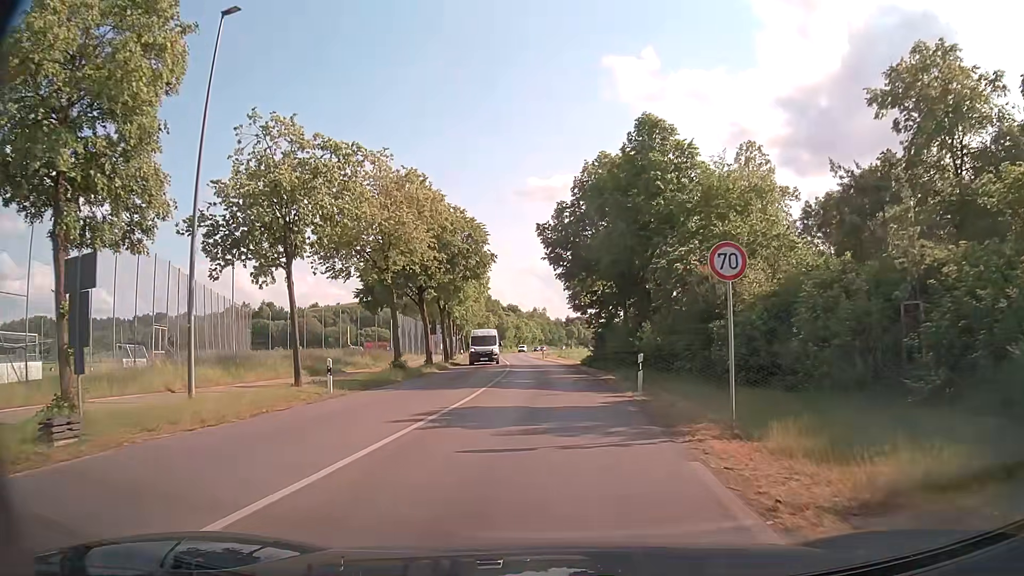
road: tertiary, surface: asphalt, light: Day
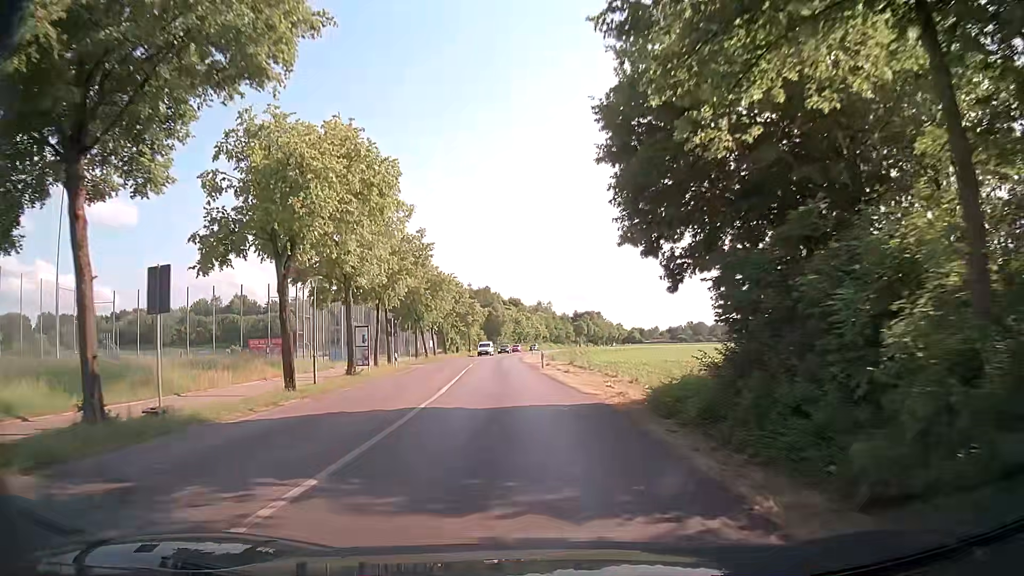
(+0.3, +31.2) m; 0°
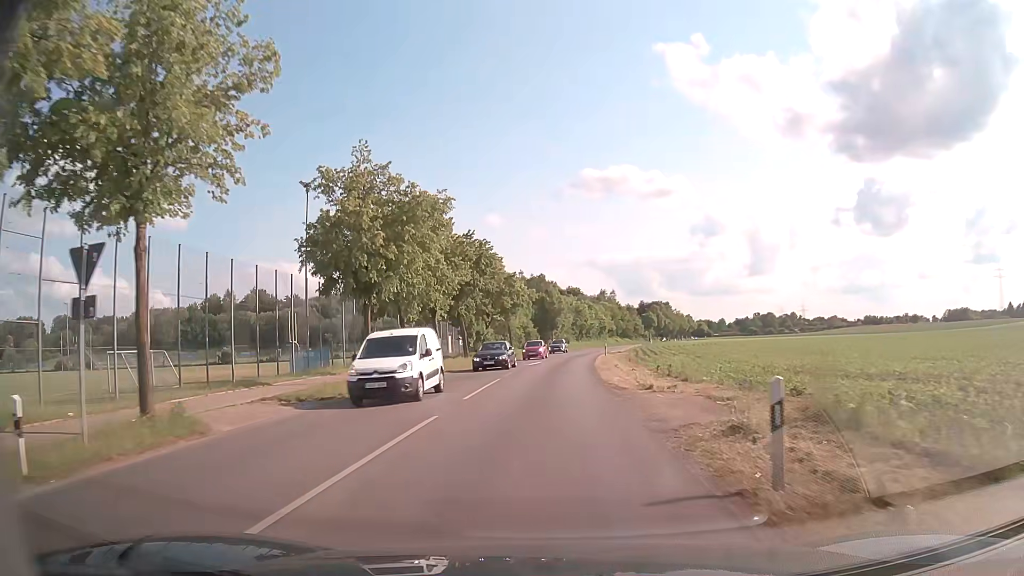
(-1.6, +32.6) m; -5°
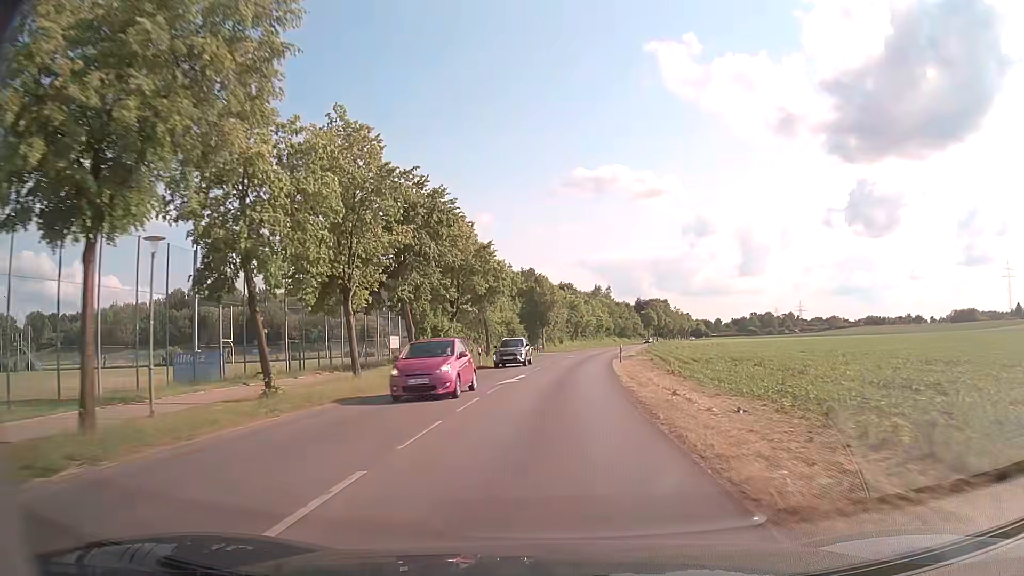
(+0.1, +18.0) m; +1°
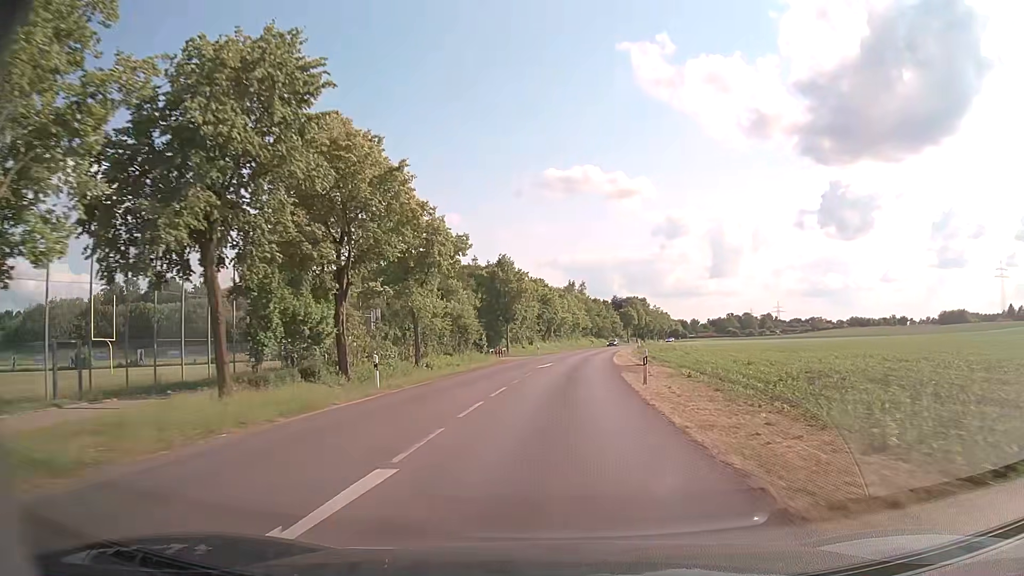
(+0.4, +19.0) m; +3°
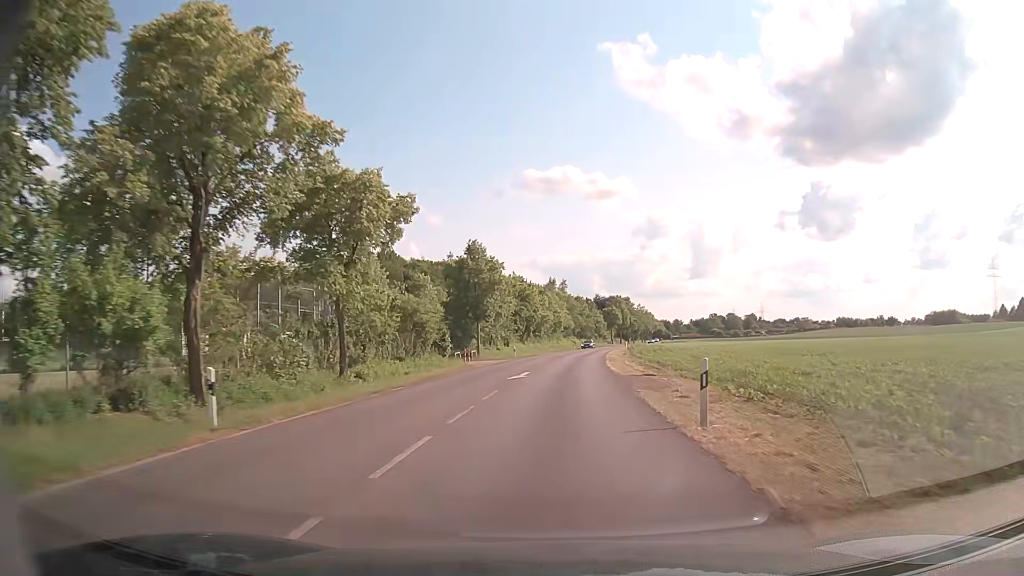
(+0.1, +9.9) m; +2°
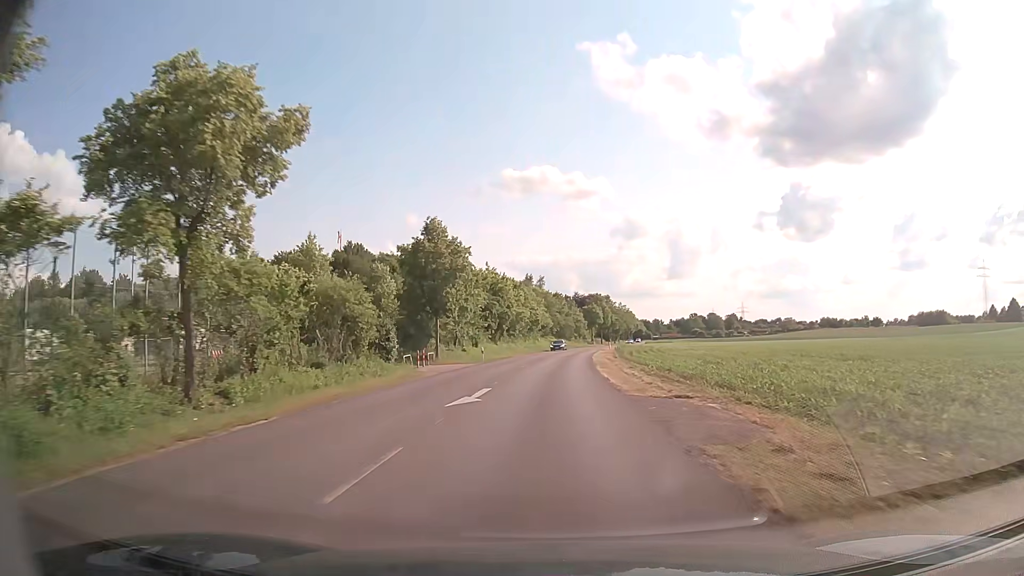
(+0.2, +10.1) m; +2°
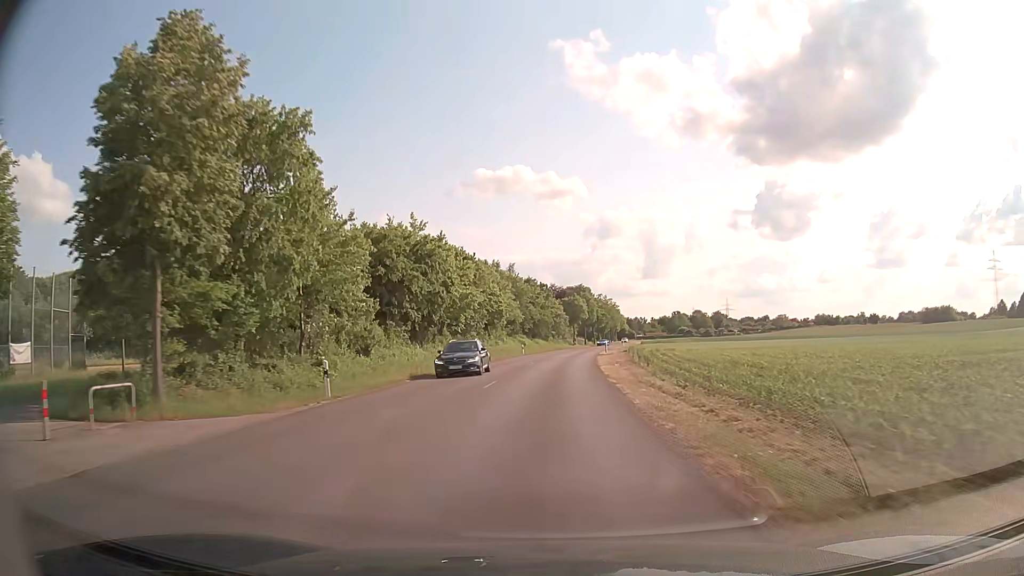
(+0.7, +31.4) m; +2°
(0, +10) (0, +20) (+1, +30) (+1, +40) (+2, +50) (+3, +60) (+4, +70) (+5, +80) (+6, +90) (+8, +100) m
